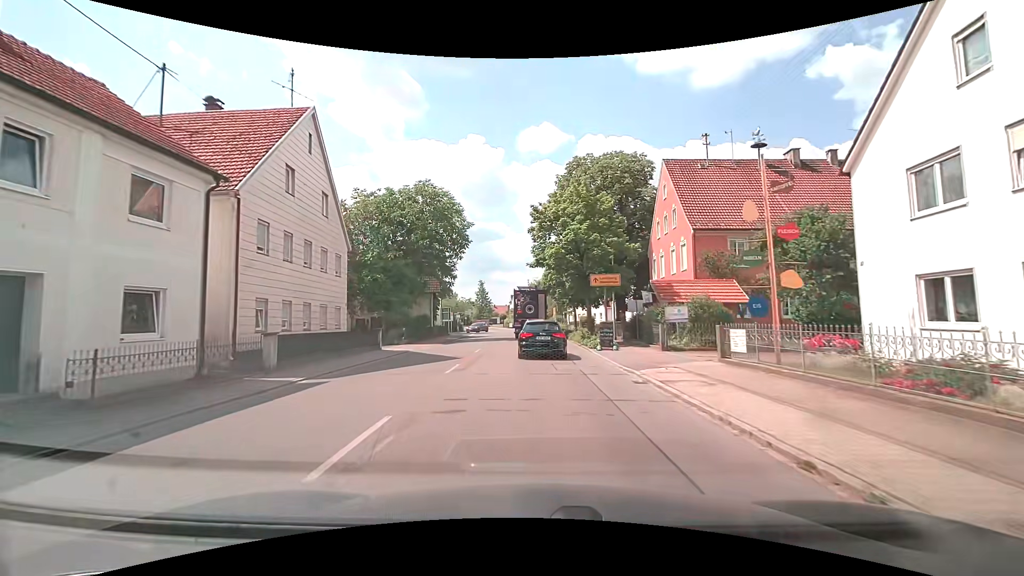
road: tertiary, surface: asphalt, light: Day
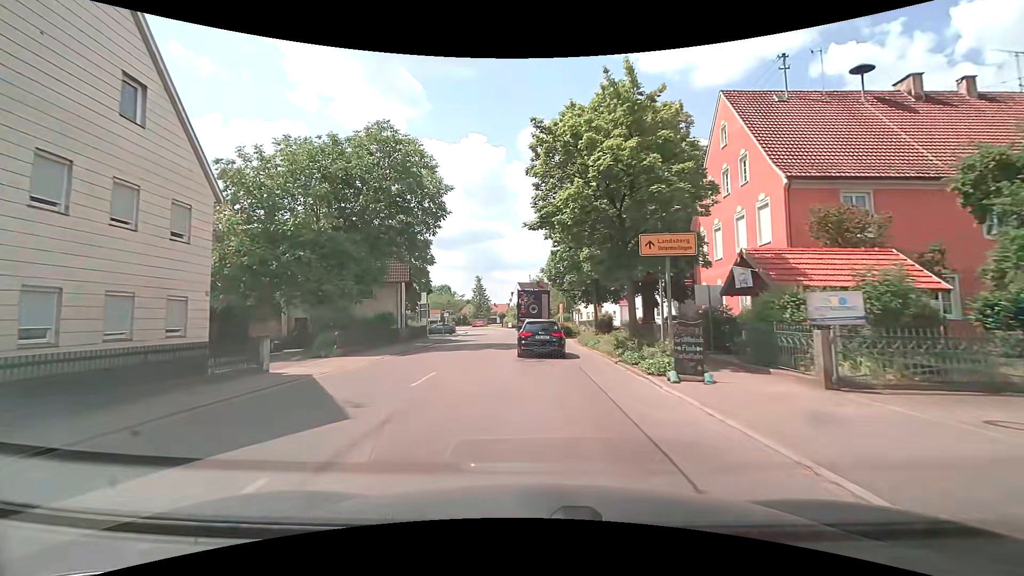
(-0.1, +11.9) m; -1°
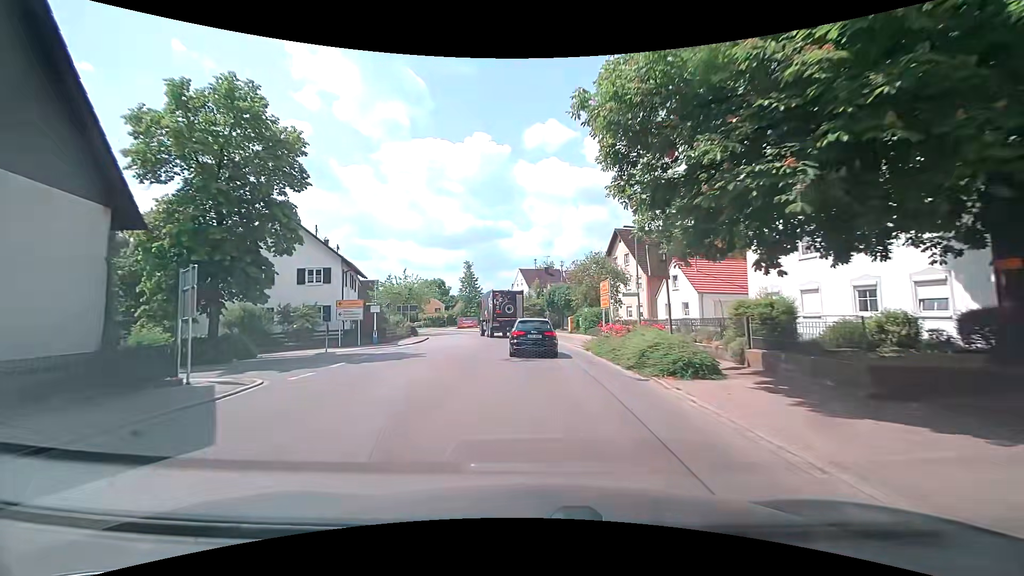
(-0.1, +30.6) m; -1°
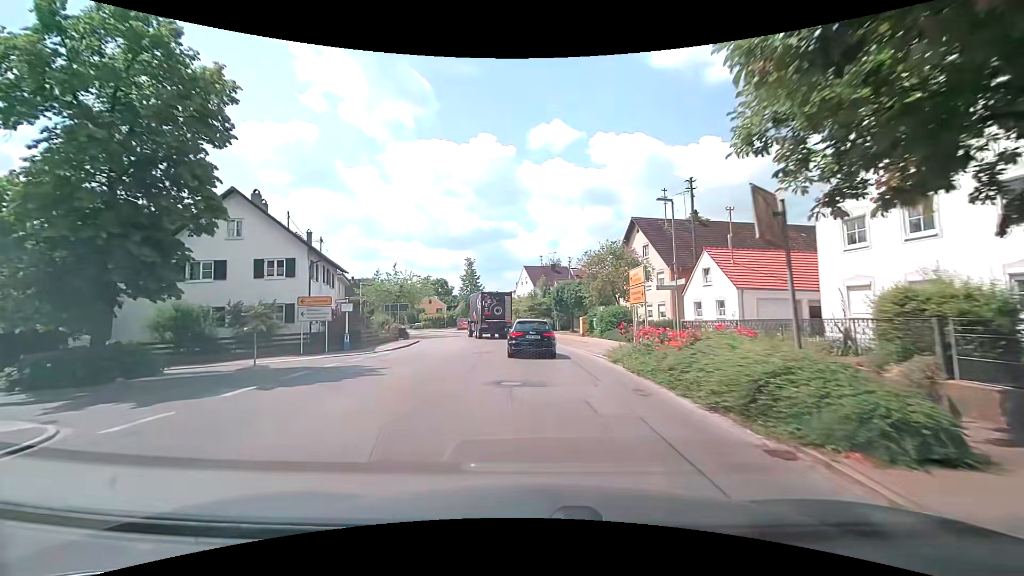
(-0.1, +6.1) m; -2°
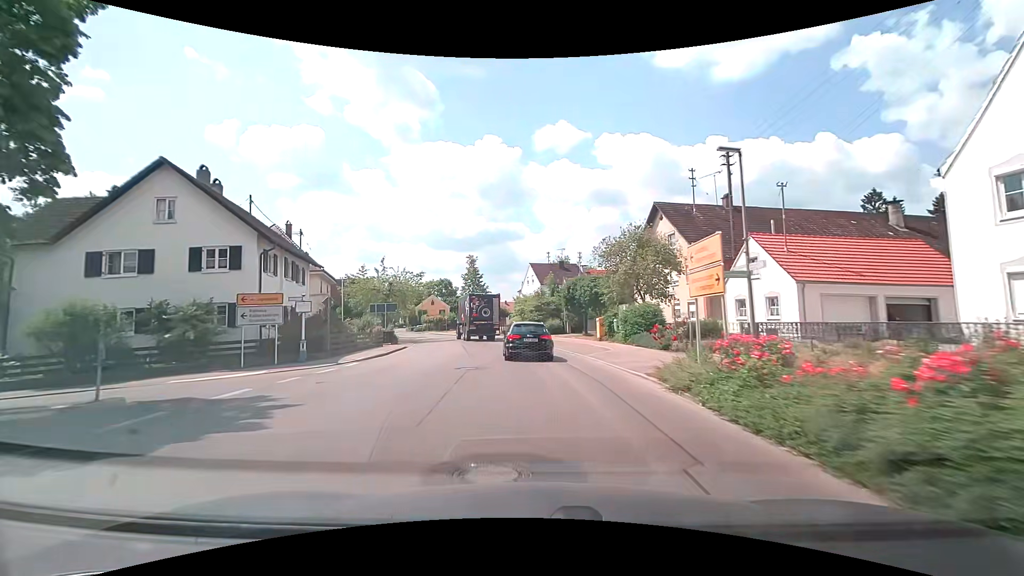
(+0.2, +6.1) m; +2°
